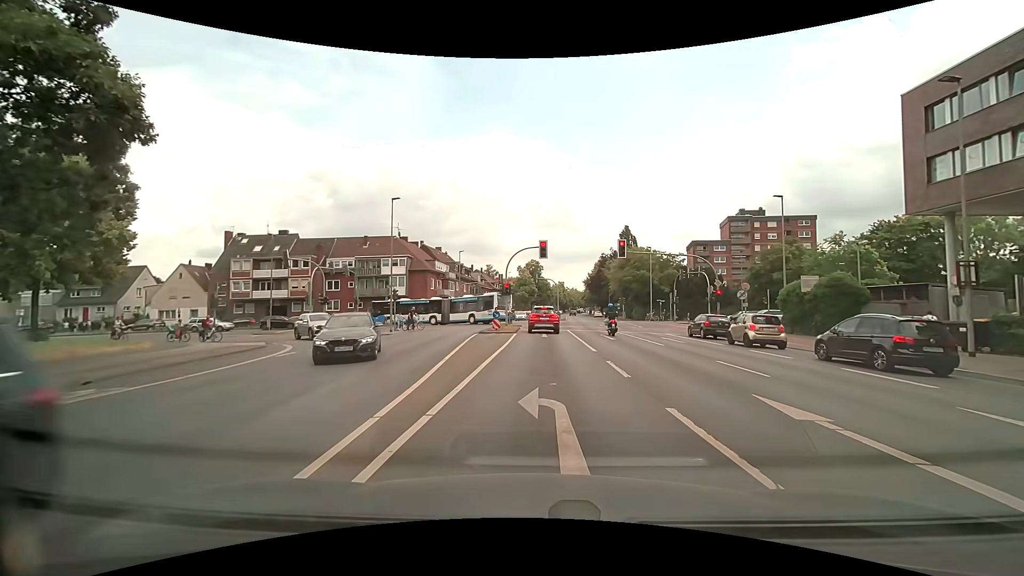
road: secondary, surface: asphalt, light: Day
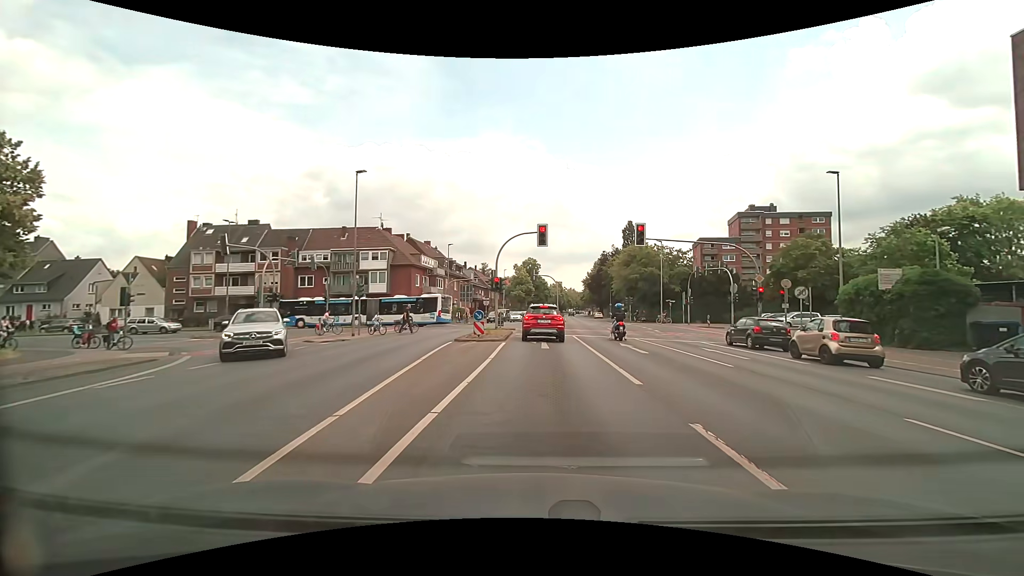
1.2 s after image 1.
(0.0, +7.2) m; 0°
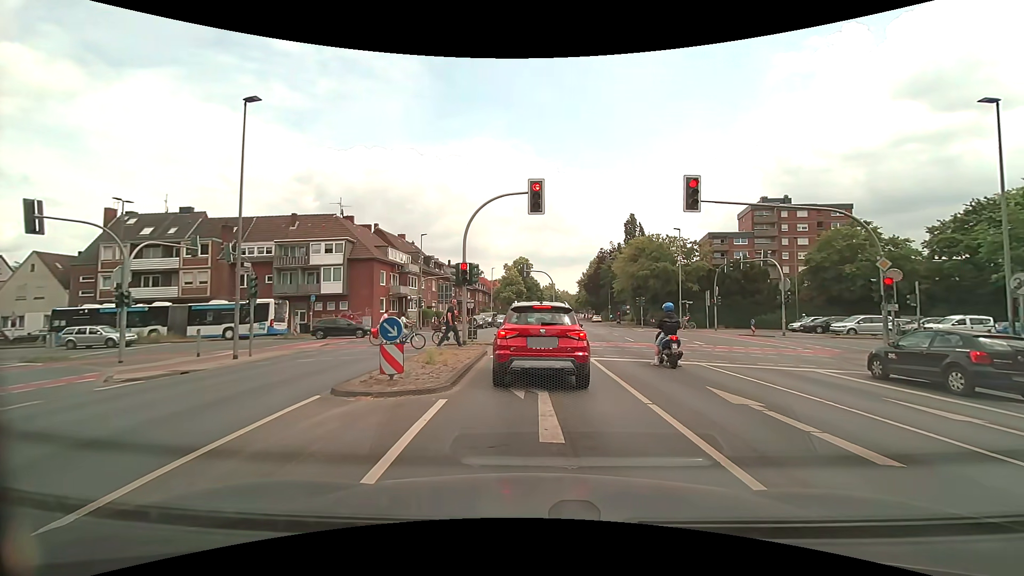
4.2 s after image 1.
(+0.1, +11.0) m; +1°
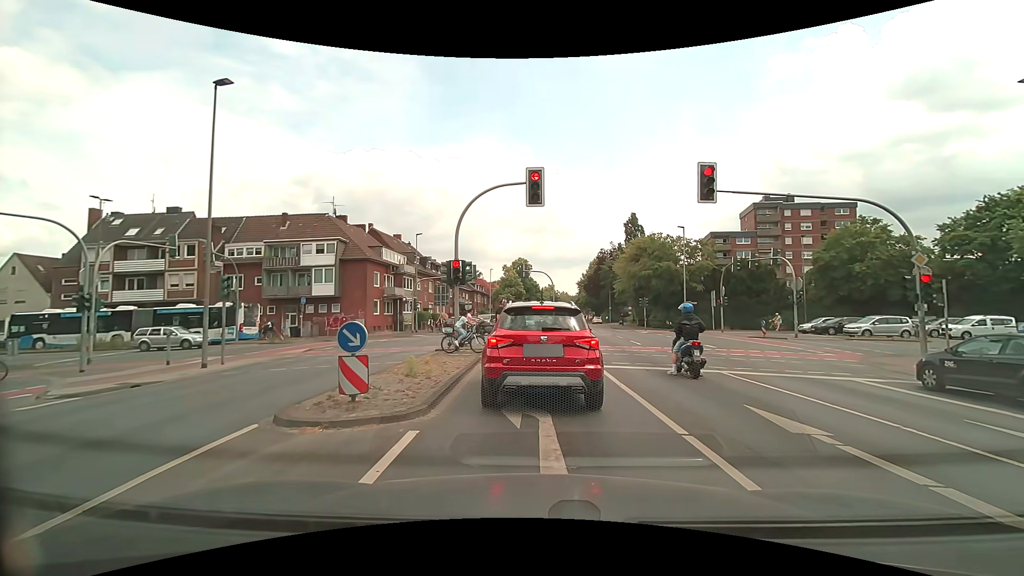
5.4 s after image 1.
(0.0, +1.6) m; 0°
(0, +10) (0, +20) (-2, +30) (-8, +37) (-18, +40) (-28, +40) (-38, +39) (-47, +39) (-57, +38) (-67, +37) m
